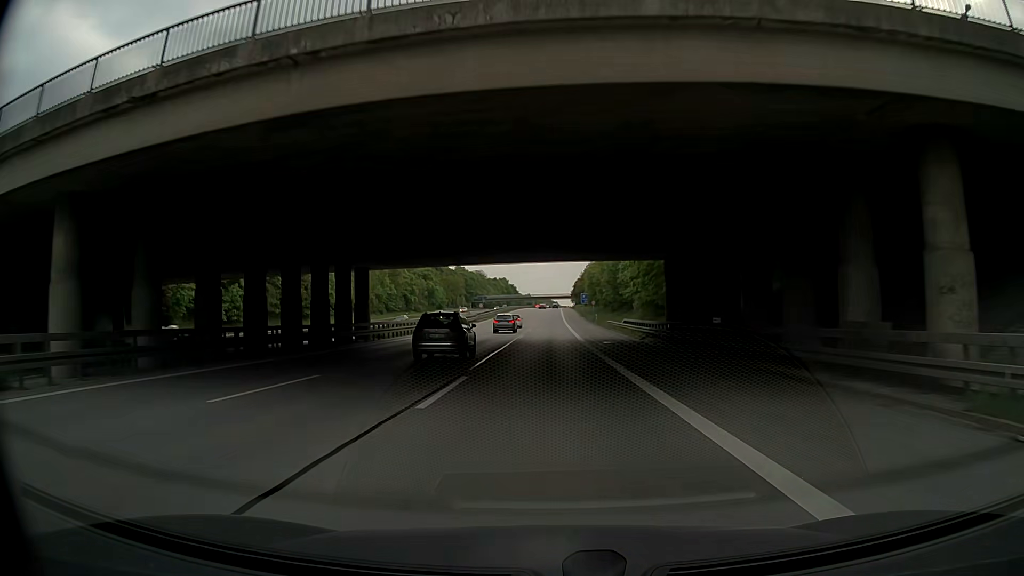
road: motorway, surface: asphalt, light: Day
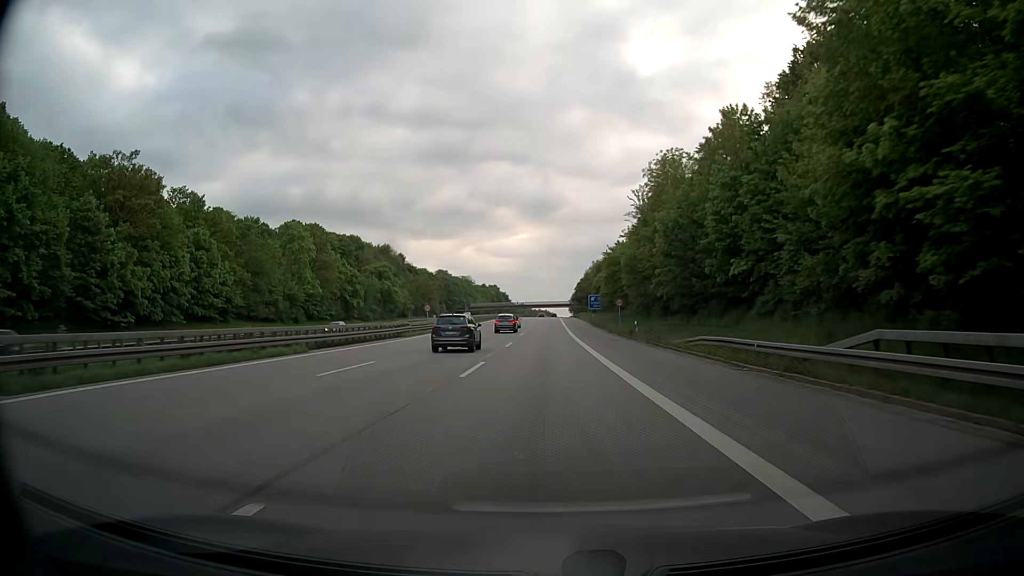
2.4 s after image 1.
(+1.1, +48.0) m; +1°
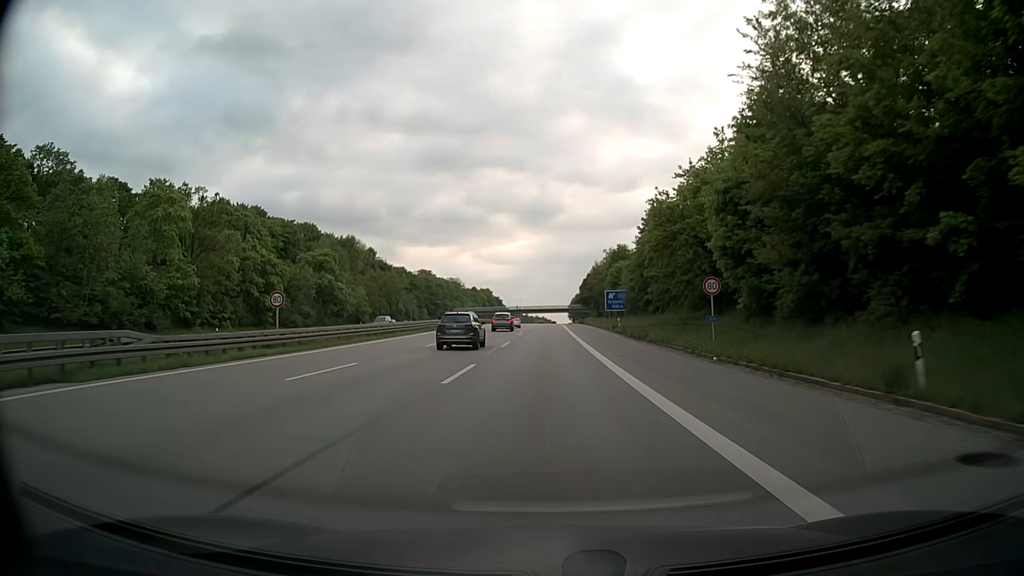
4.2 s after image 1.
(-0.4, +38.6) m; -1°
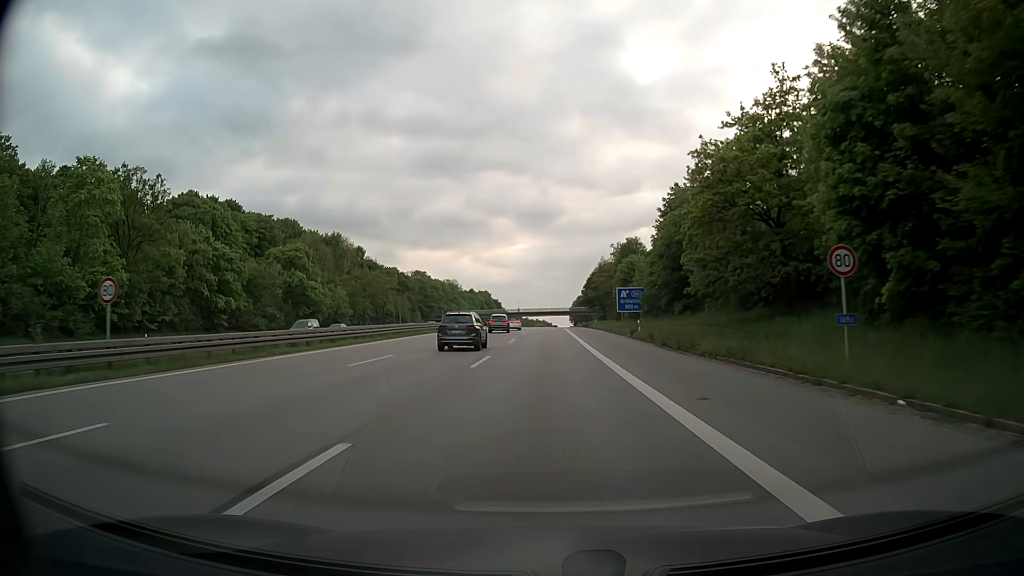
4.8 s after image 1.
(0.0, +13.2) m; 0°
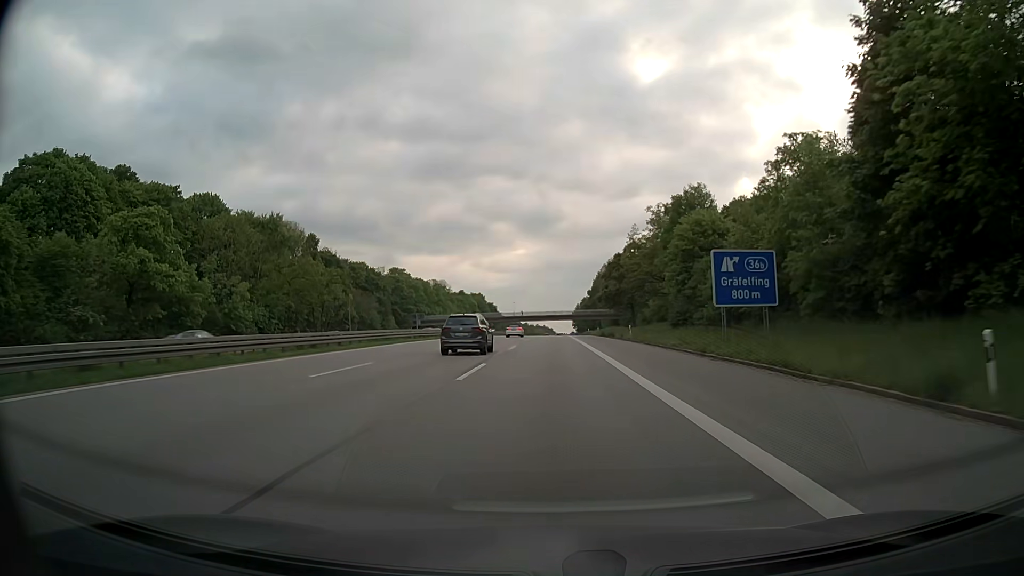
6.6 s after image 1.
(0.0, +39.9) m; 0°
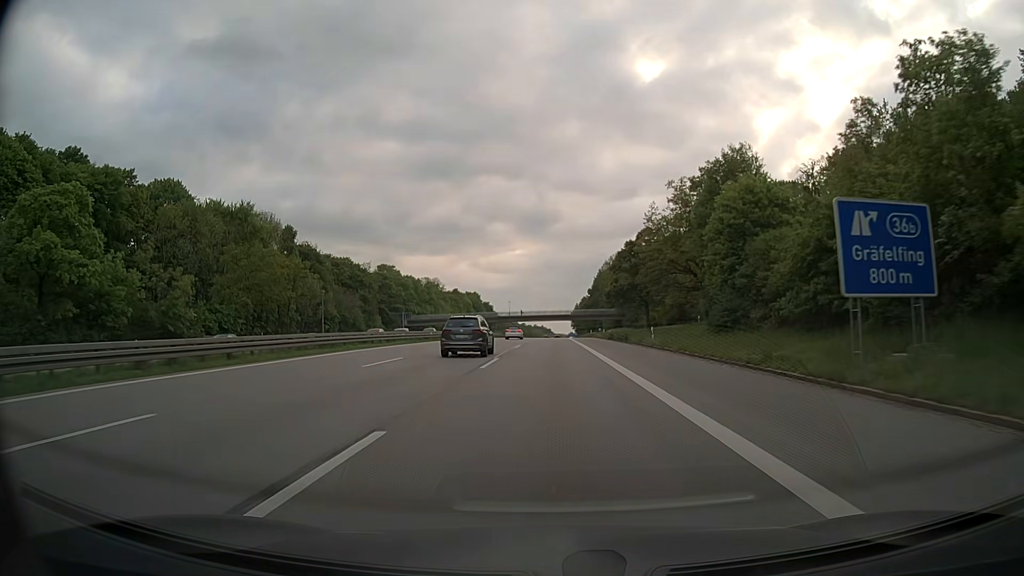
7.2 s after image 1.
(0.0, +13.2) m; 0°
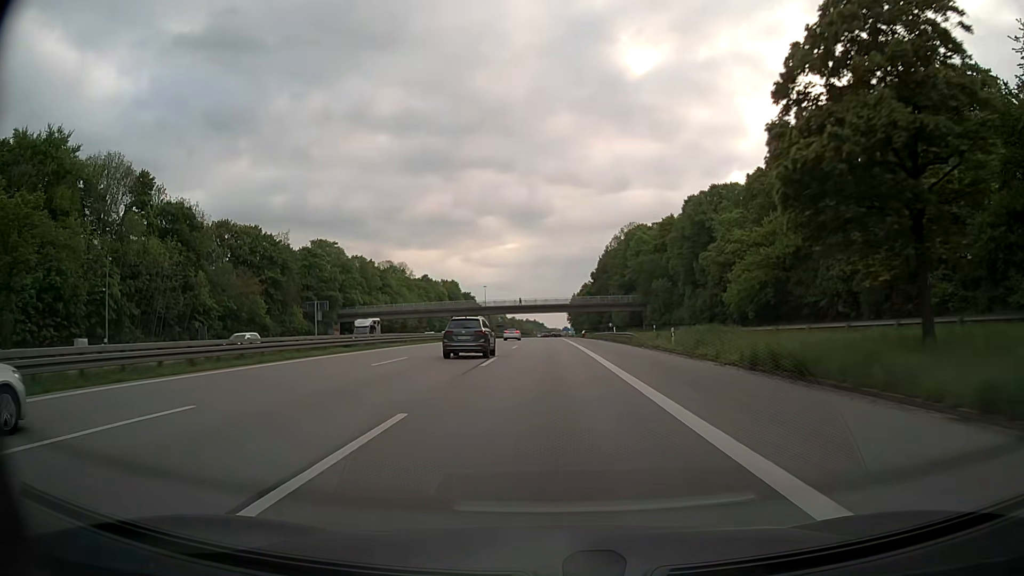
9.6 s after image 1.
(+0.4, +52.8) m; 0°
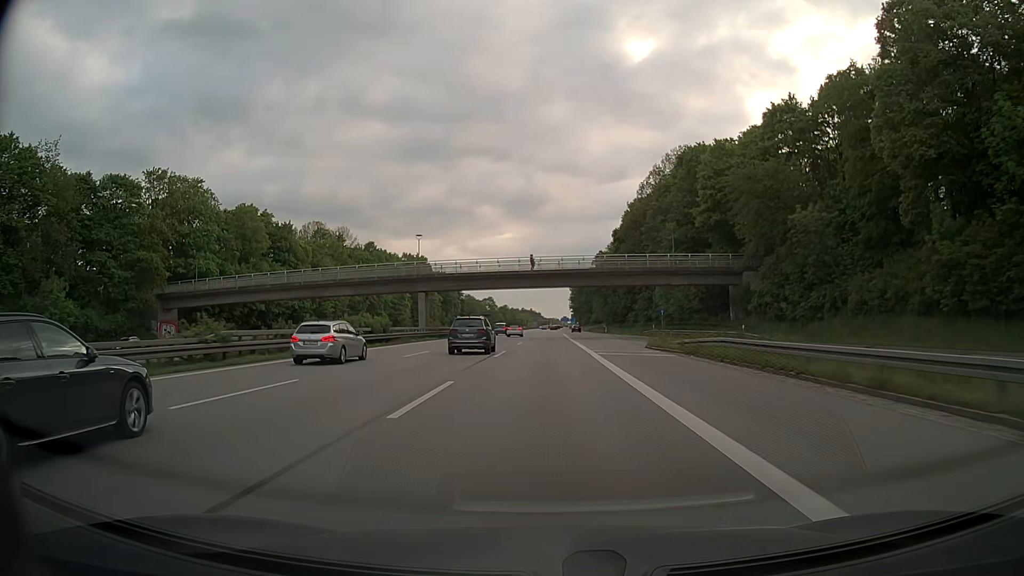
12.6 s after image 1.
(+0.3, +66.8) m; 0°
(0, +10) (0, +20) (0, +30) (0, +40) (0, +50) (0, +60) (0, +70) (0, +80) (0, +90) (0, +100) m
